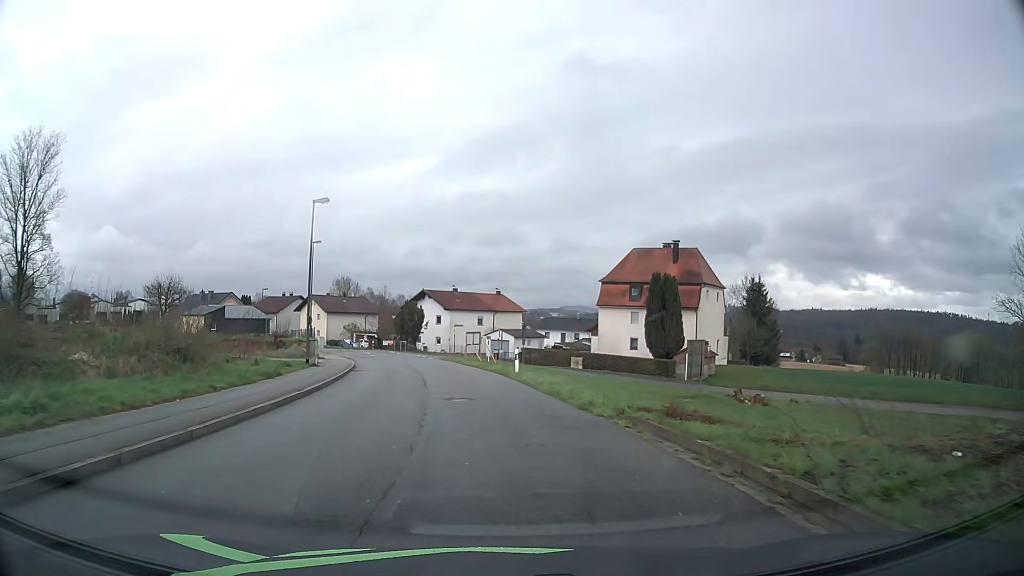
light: Day
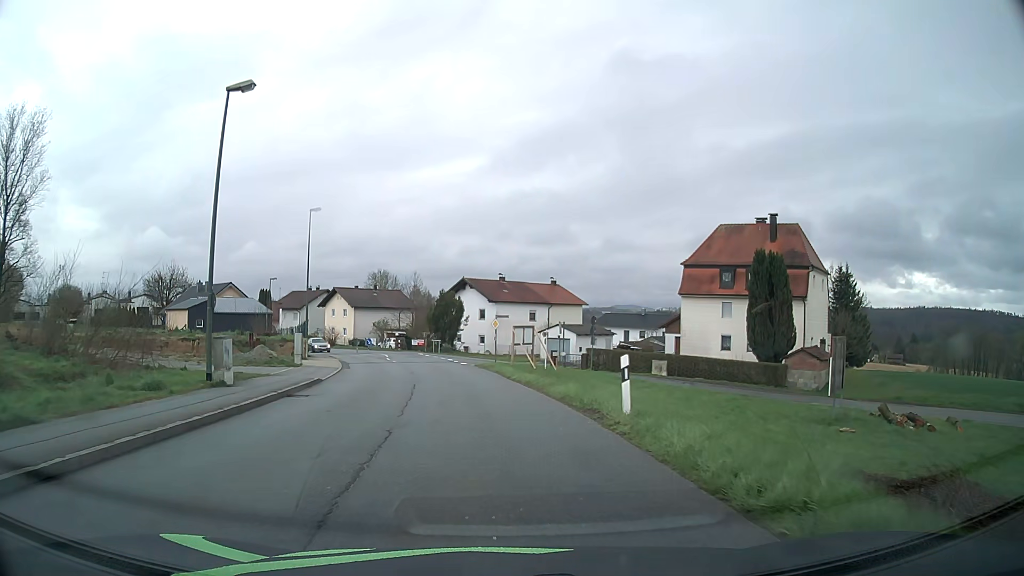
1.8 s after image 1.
(-0.6, +15.6) m; -5°
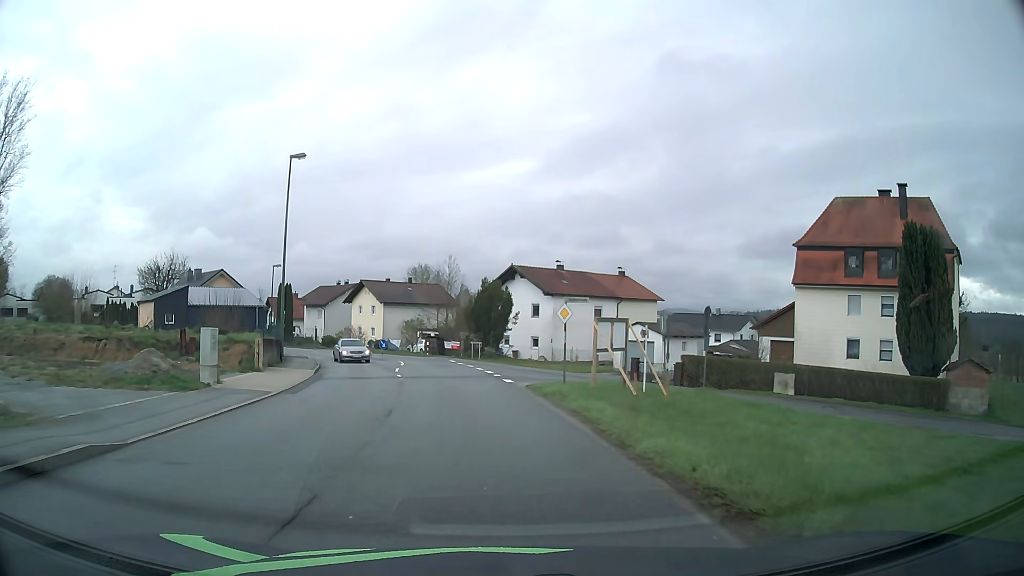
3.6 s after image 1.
(-0.5, +14.8) m; -4°
